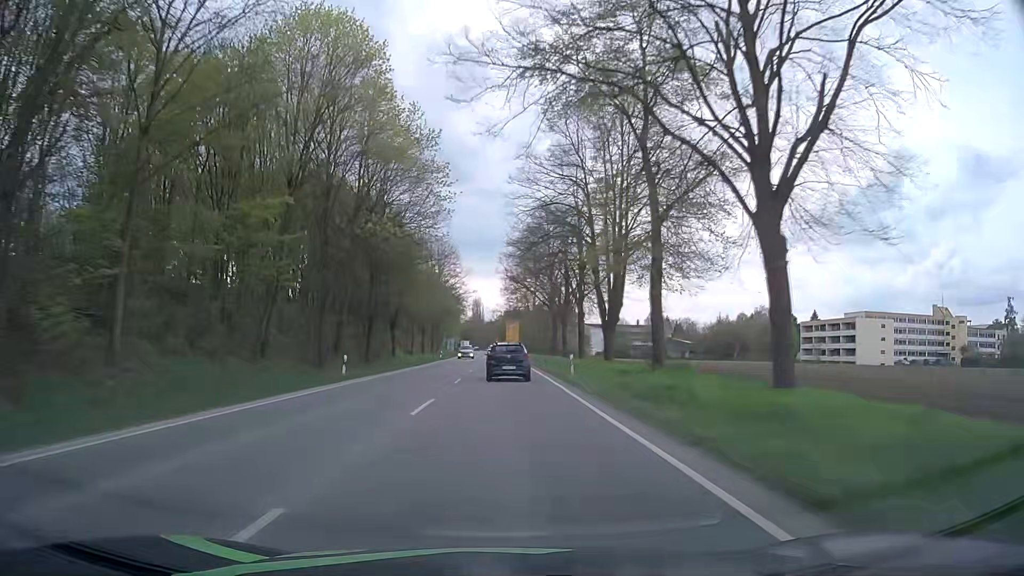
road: primary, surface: asphalt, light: Day
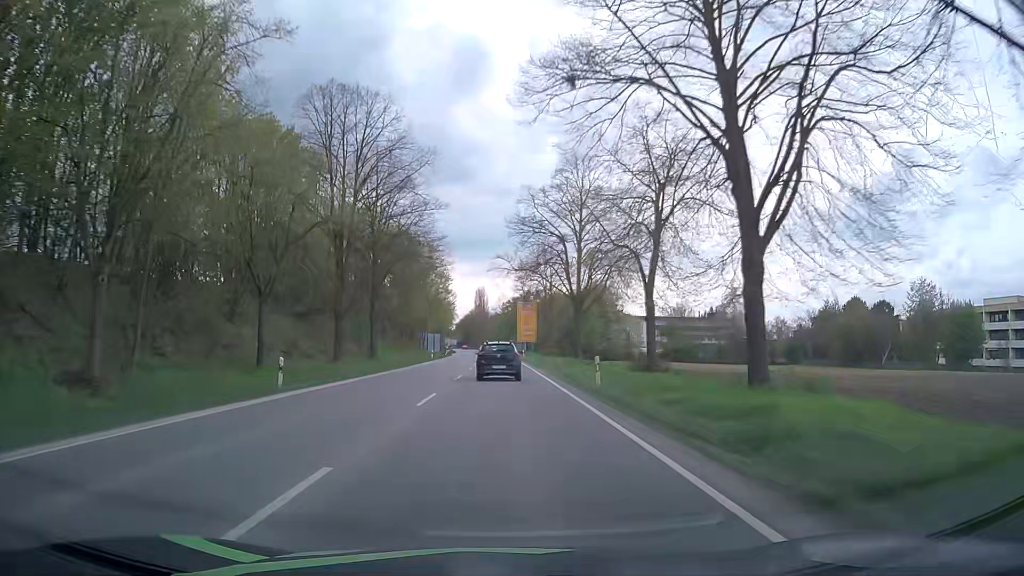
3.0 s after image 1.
(-0.3, +57.8) m; 0°
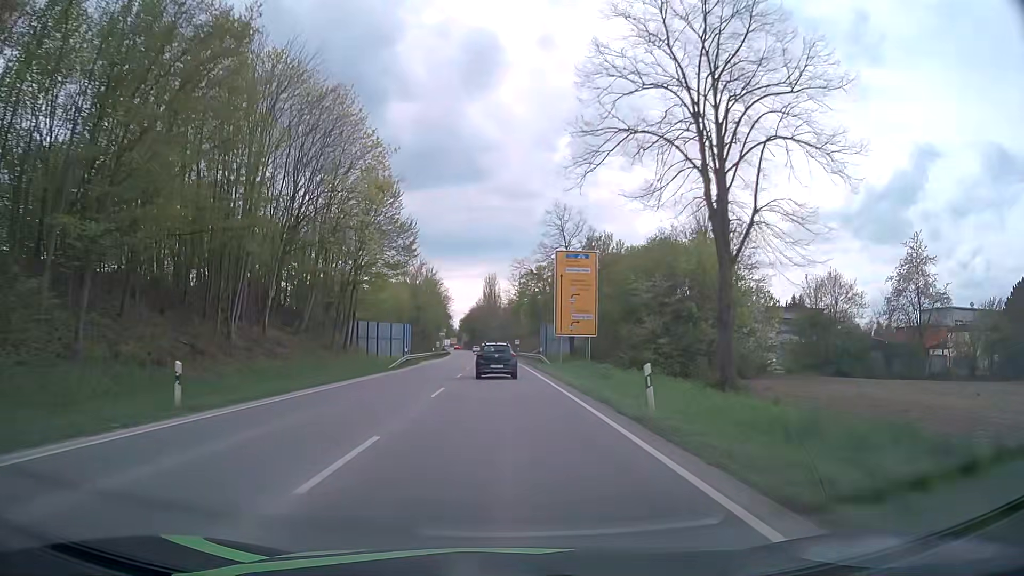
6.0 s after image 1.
(-0.9, +56.9) m; -2°
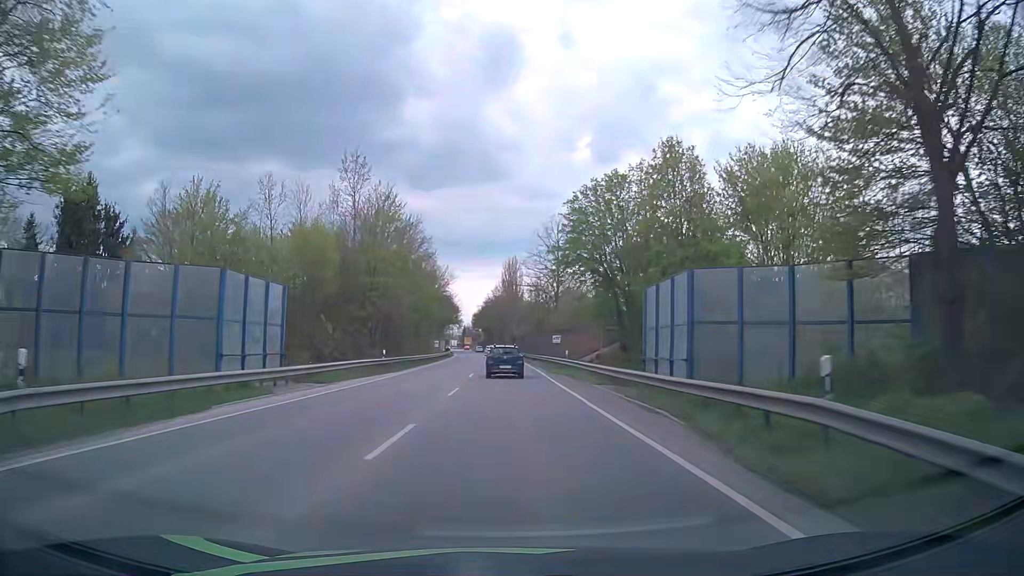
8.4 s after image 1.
(-0.7, +46.0) m; -2°
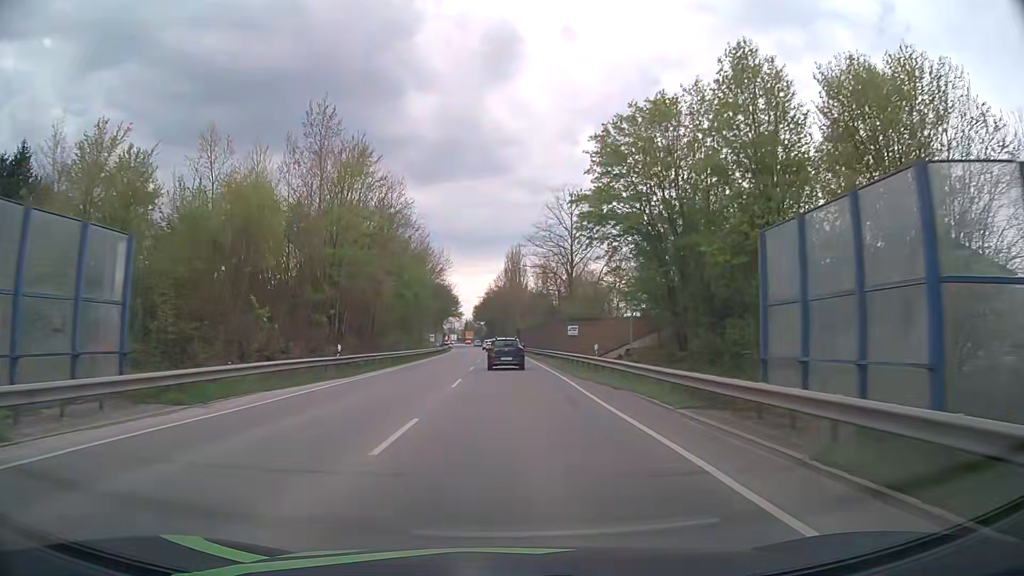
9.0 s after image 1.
(0.0, +11.7) m; 0°
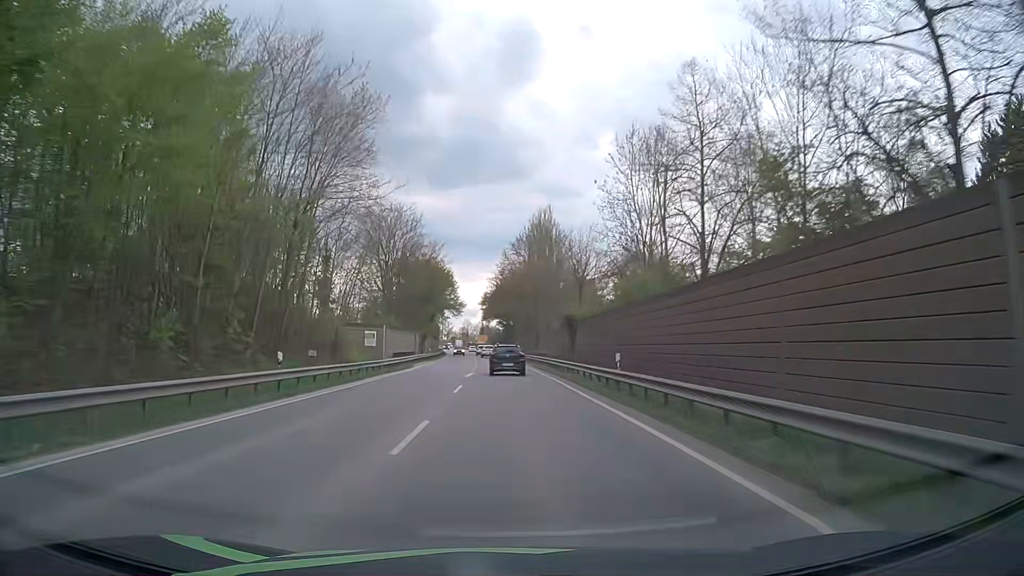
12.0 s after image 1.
(-0.9, +59.7) m; -2°
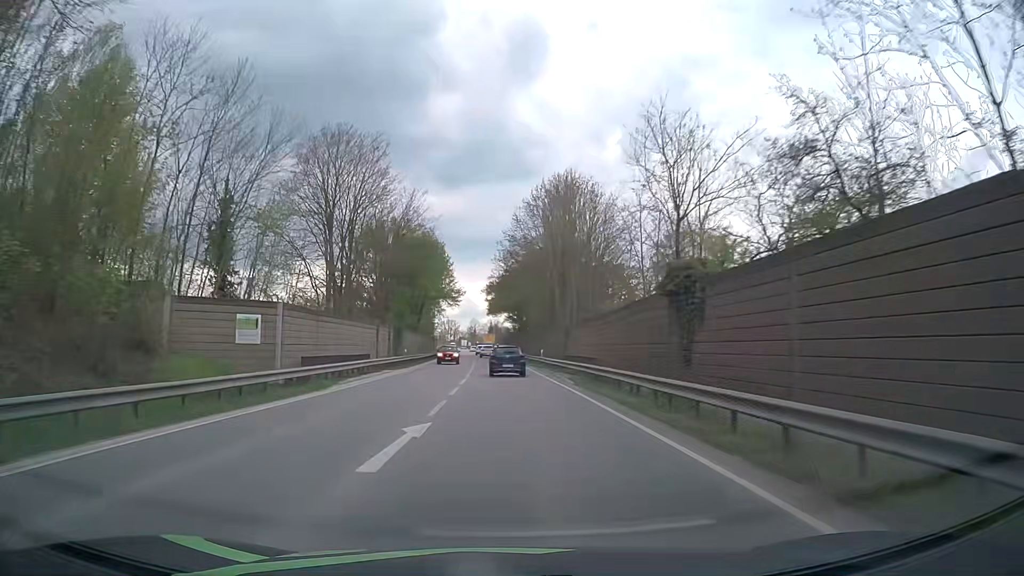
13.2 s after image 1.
(-0.1, +24.5) m; -1°
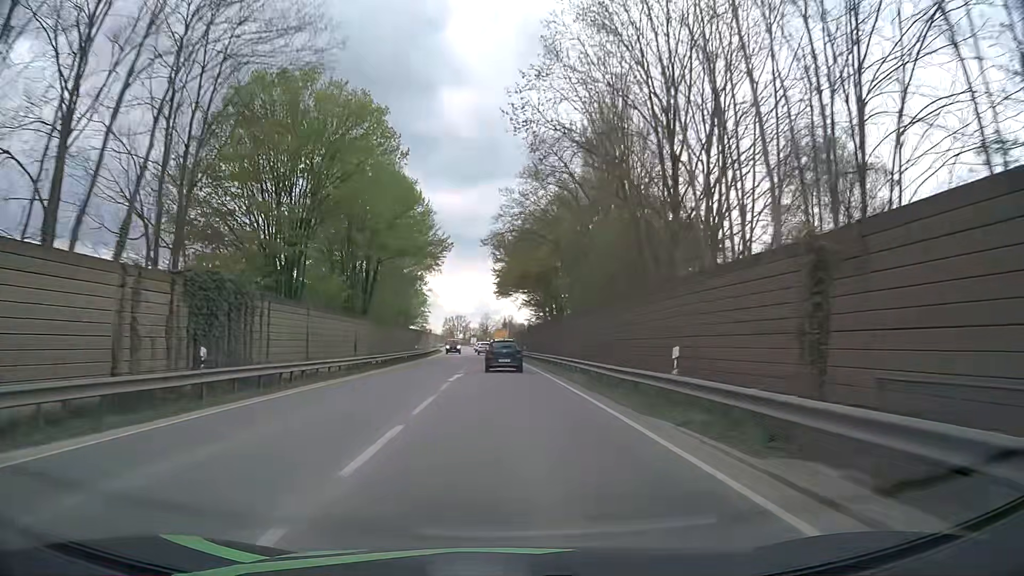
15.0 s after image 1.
(-0.3, +36.8) m; -1°
(0, +10) (0, +20) (0, +30) (-1, +40) (-1, +50) (-1, +60) (-2, +70) (-2, +80) (-3, +90) (-3, +100) m
